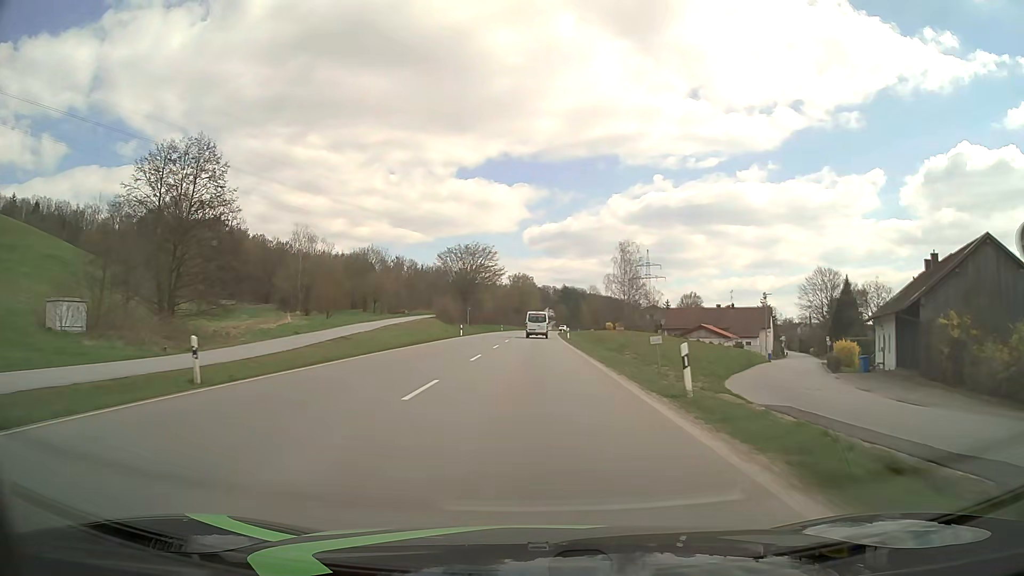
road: primary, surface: asphalt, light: Day
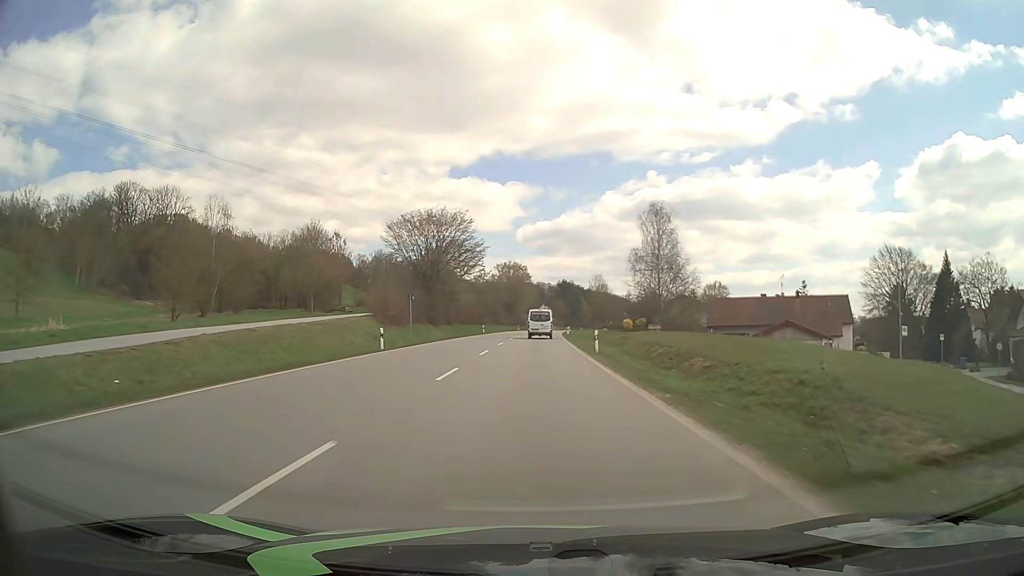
(+0.1, +32.0) m; 0°
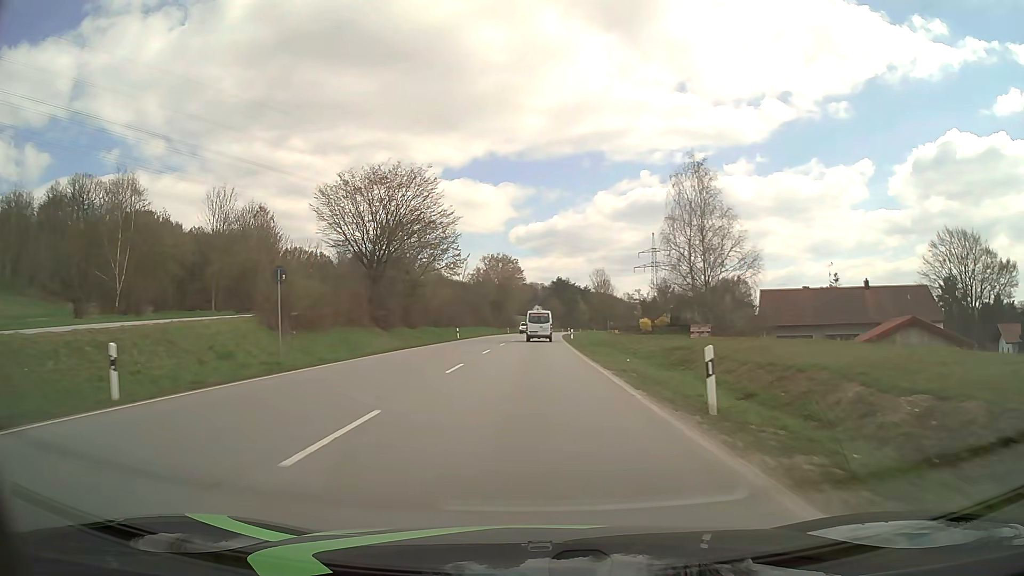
(+0.1, +21.1) m; +1°
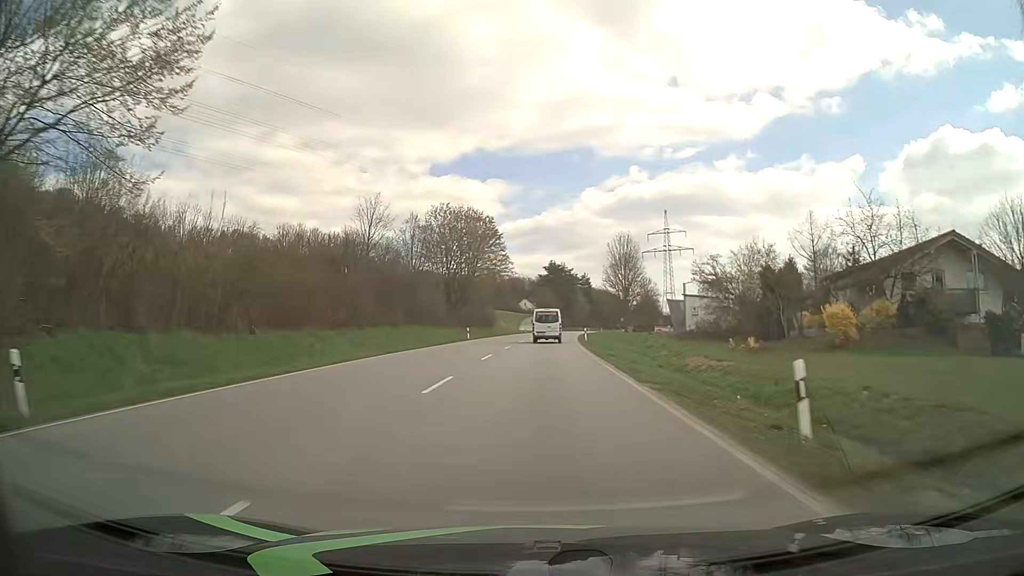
(+0.2, +53.2) m; +1°
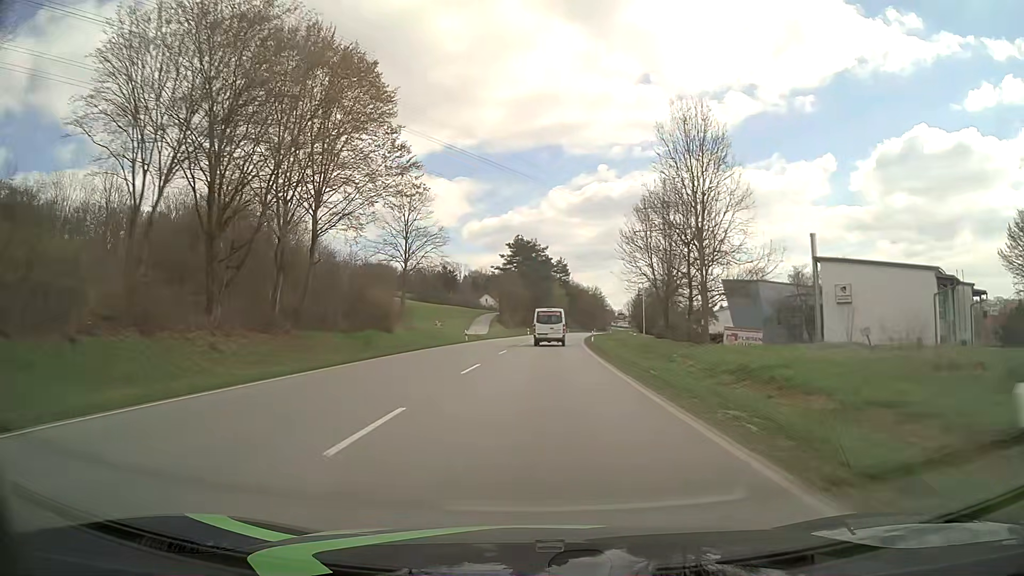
(+1.2, +53.8) m; +3°
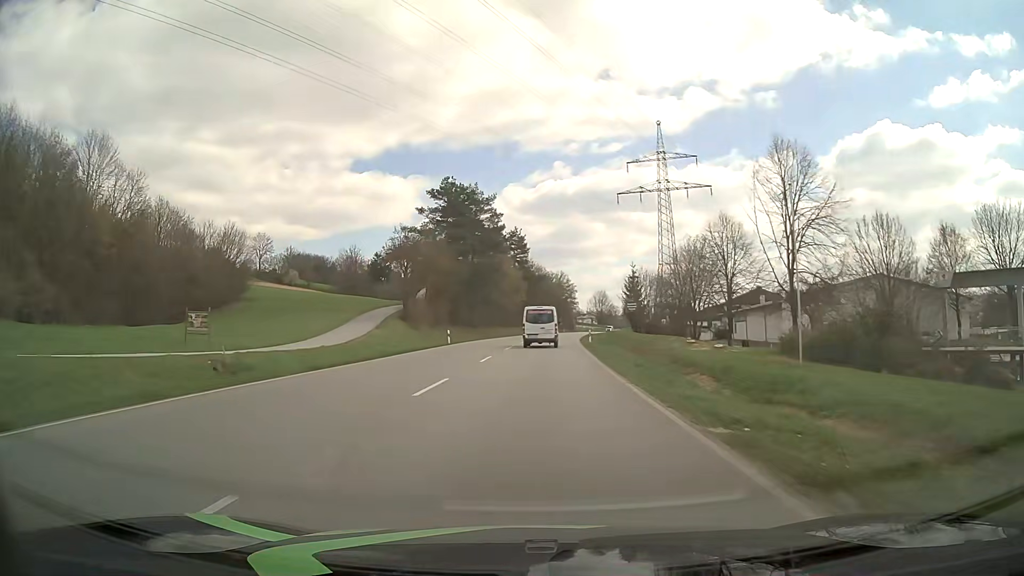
(+1.8, +53.5) m; +4°
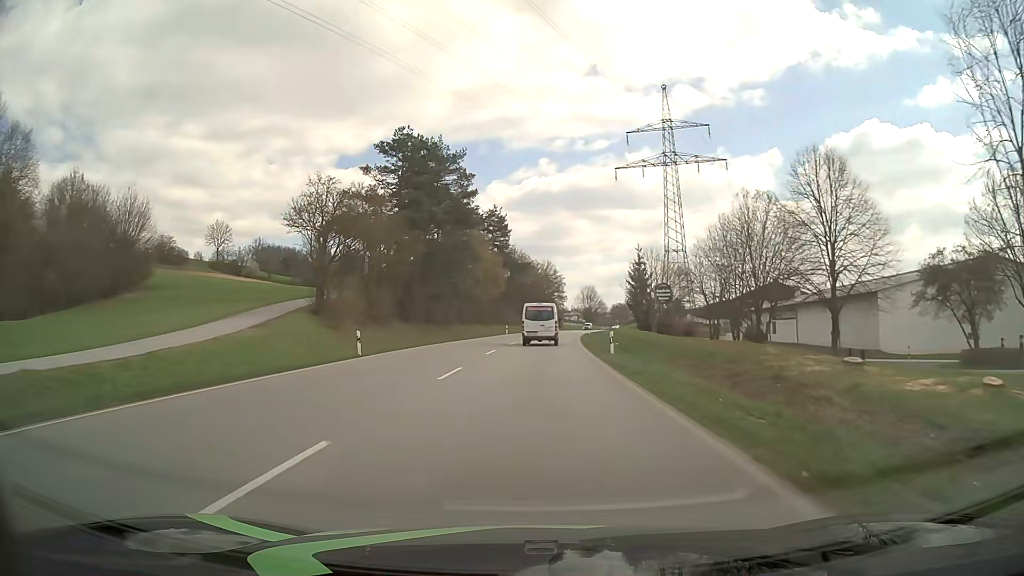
(+0.3, +21.2) m; +1°
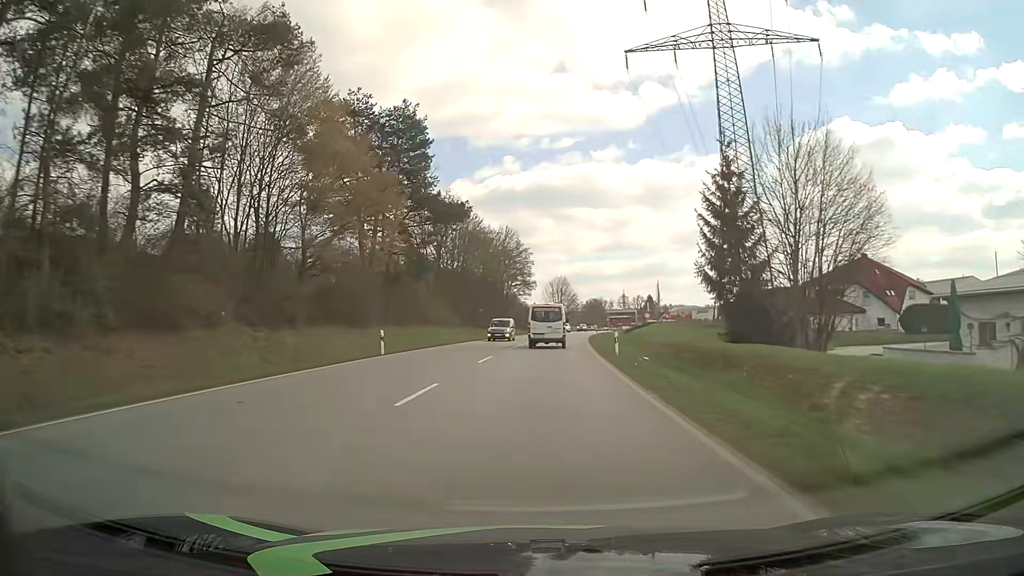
(+1.6, +52.5) m; +3°
(0, +10) (0, +20) (0, +30) (+1, +40) (+1, +50) (+2, +60) (+3, +70) (+4, +80) (+5, +90) (+6, +100) m
